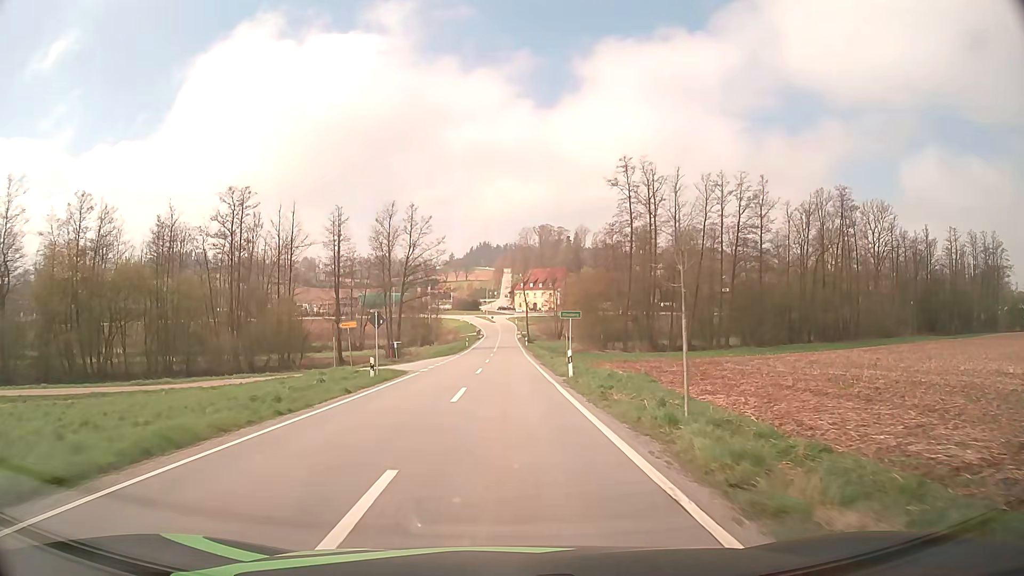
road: tertiary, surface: asphalt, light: Day
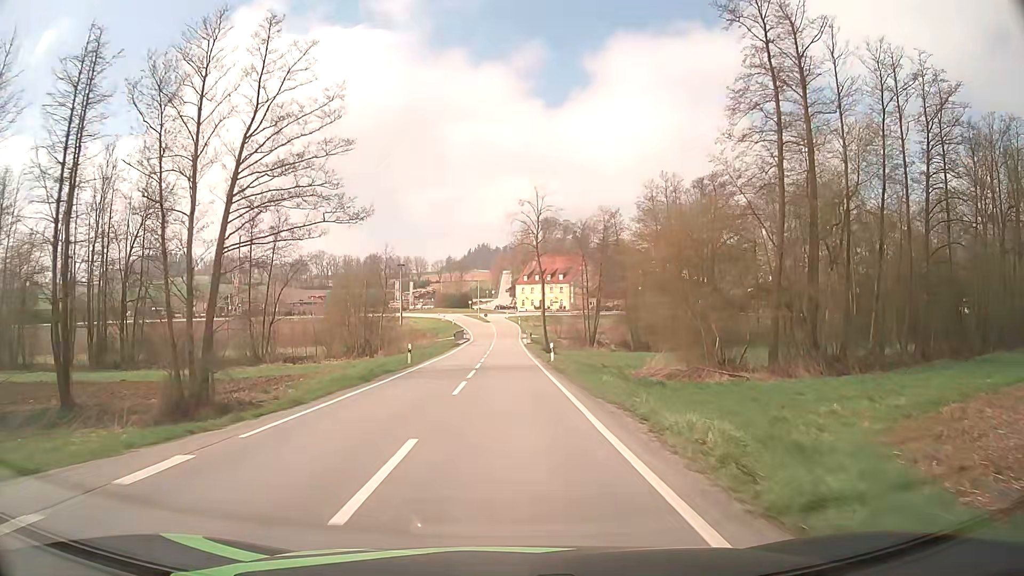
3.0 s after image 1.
(-0.3, +45.6) m; 0°
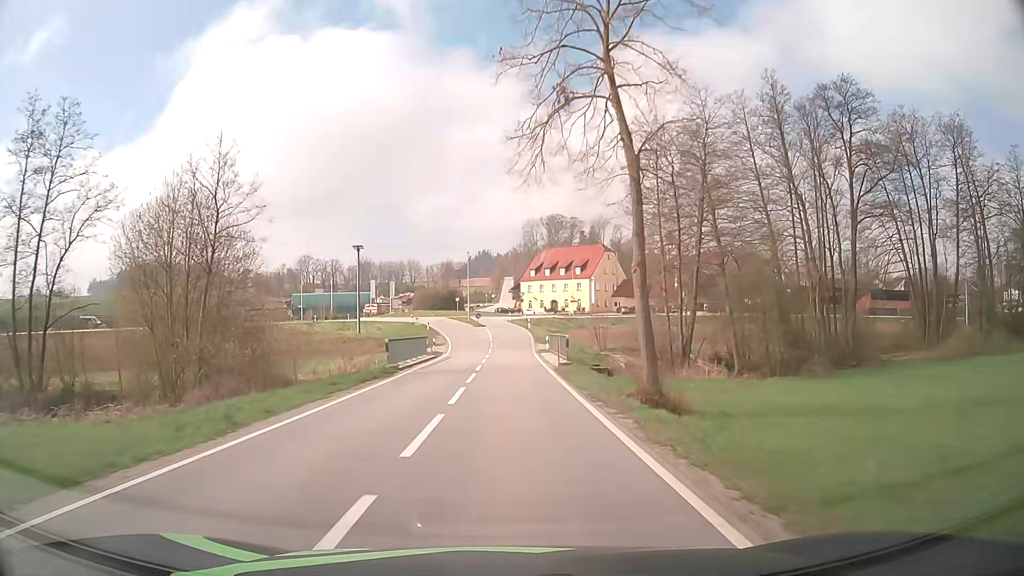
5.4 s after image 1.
(-0.1, +37.1) m; 0°
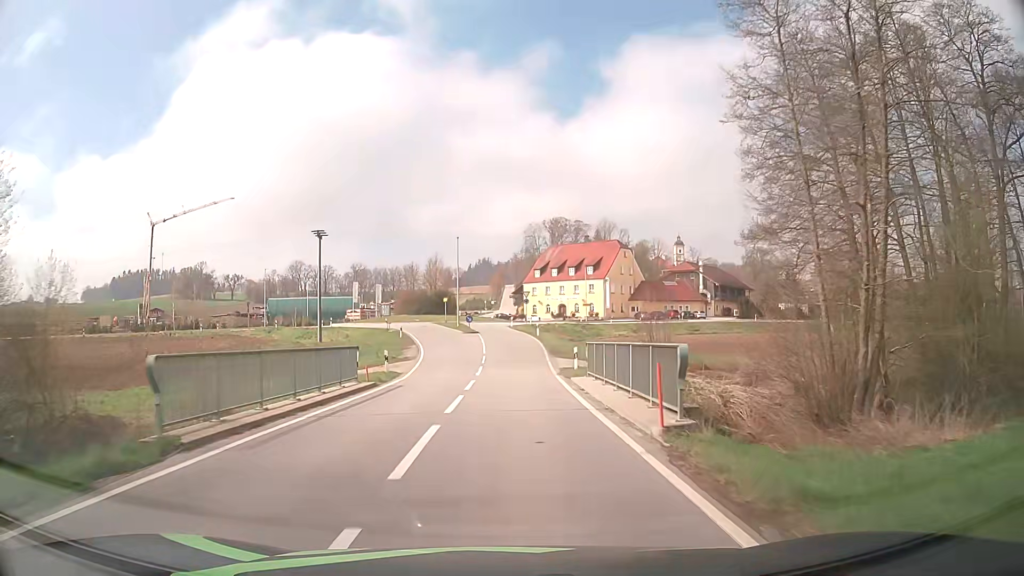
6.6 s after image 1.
(0.0, +18.5) m; 0°
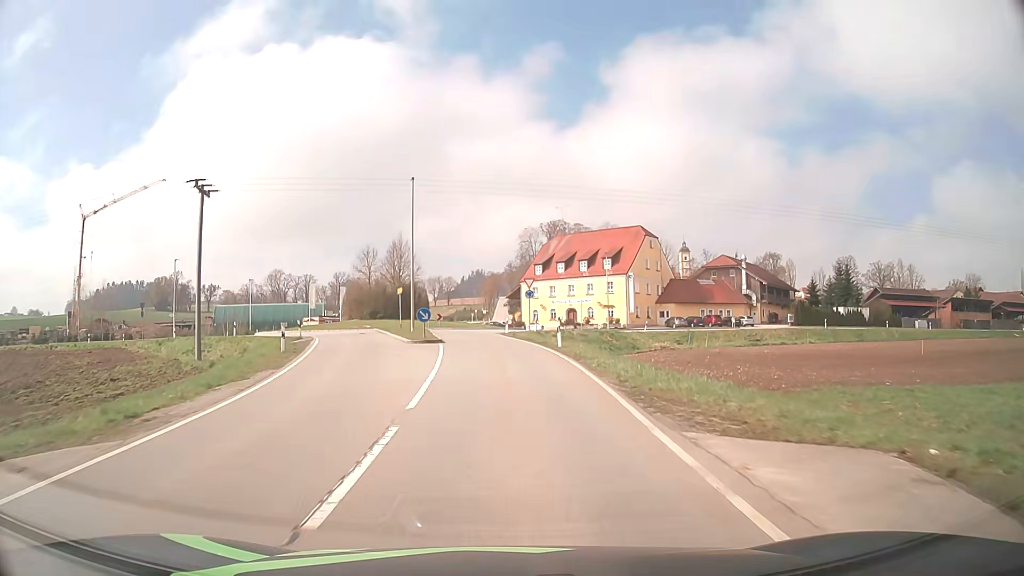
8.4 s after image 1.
(+0.2, +26.5) m; +1°
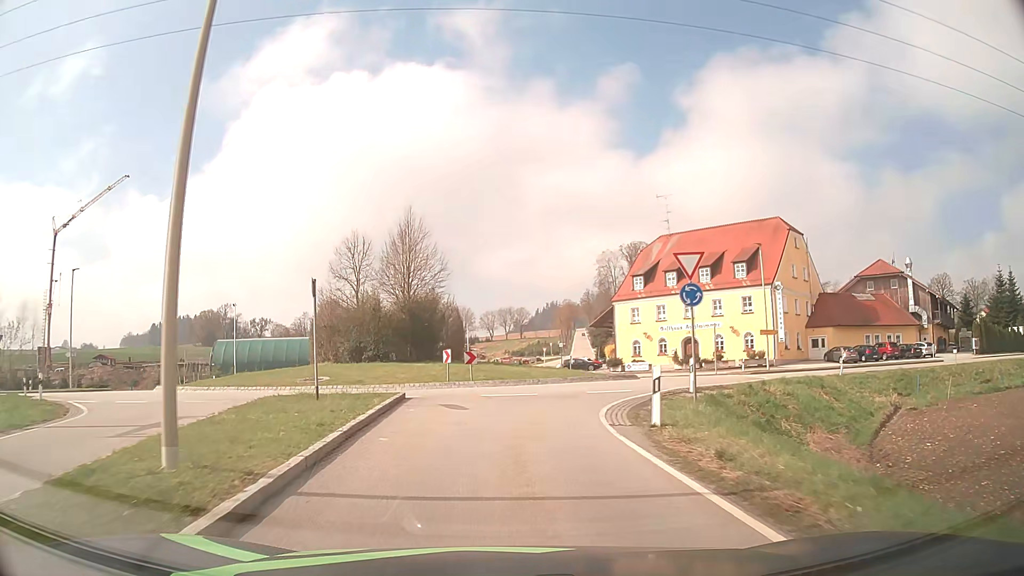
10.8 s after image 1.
(-0.9, +29.1) m; -6°
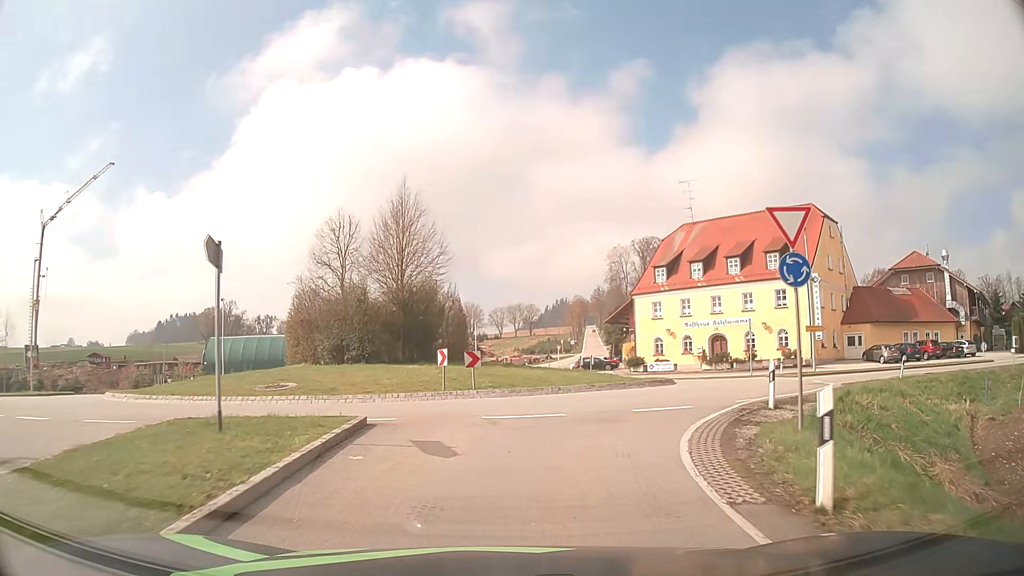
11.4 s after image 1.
(-0.1, +5.6) m; -1°
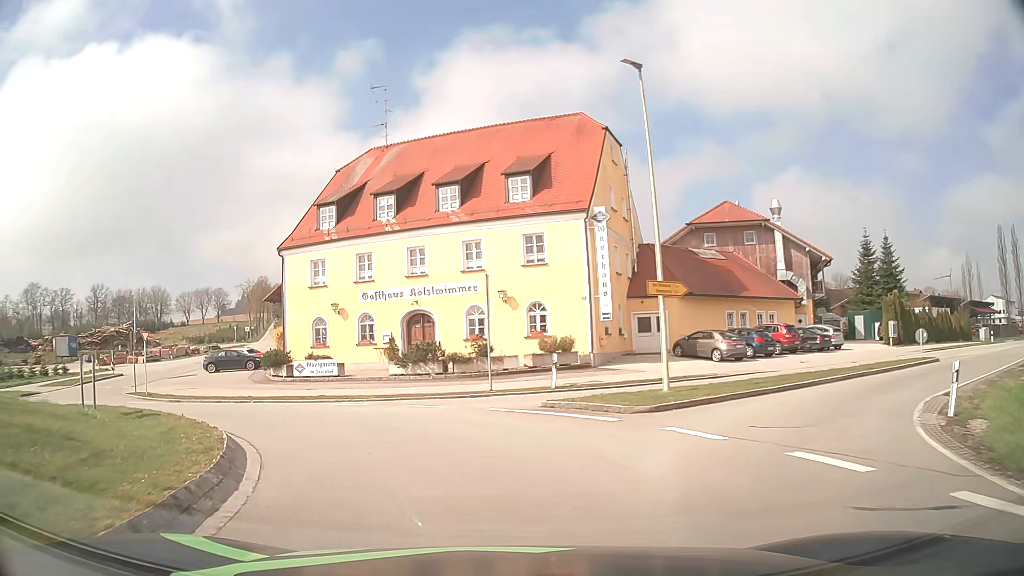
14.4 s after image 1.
(+6.2, +22.4) m; +26°
(-2, +10) (-7, +18) (-15, +24) (-22, +31) (-25, +41) (-27, +51) (-29, +60) (-31, +70) (-33, +80) (-35, +90) m
